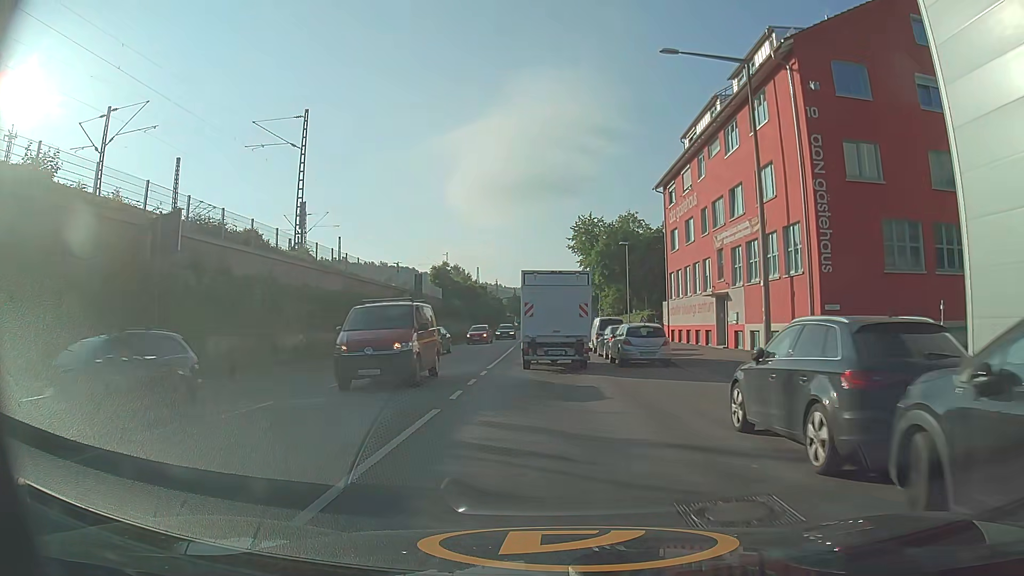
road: secondary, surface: asphalt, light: Day
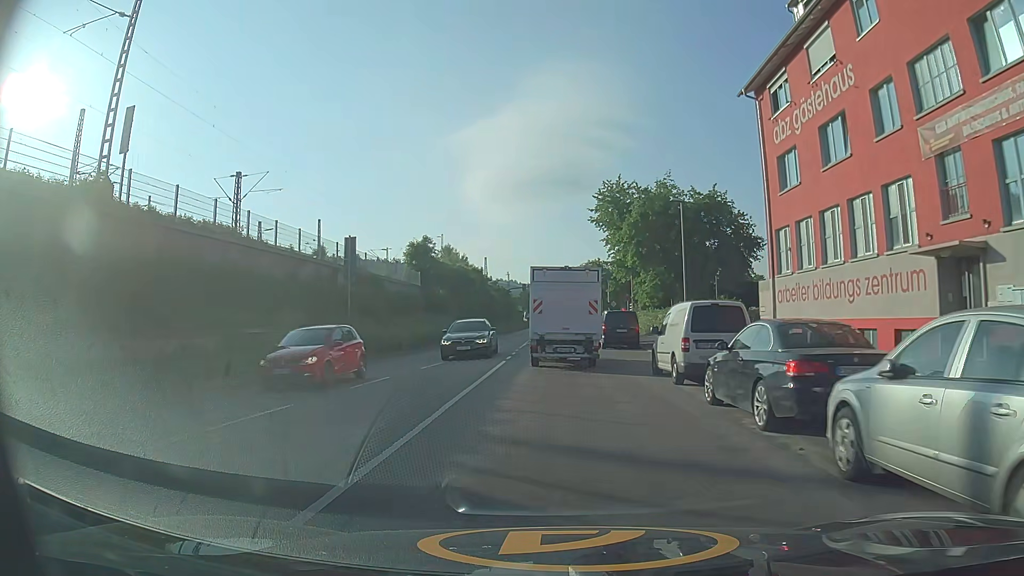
(-0.3, +19.3) m; -1°
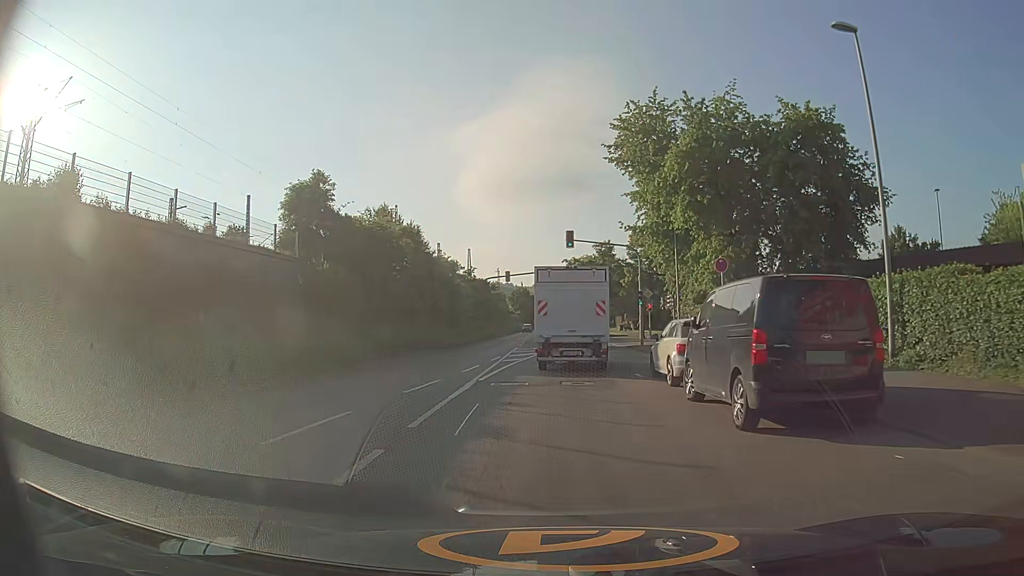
(+0.2, +25.2) m; +1°
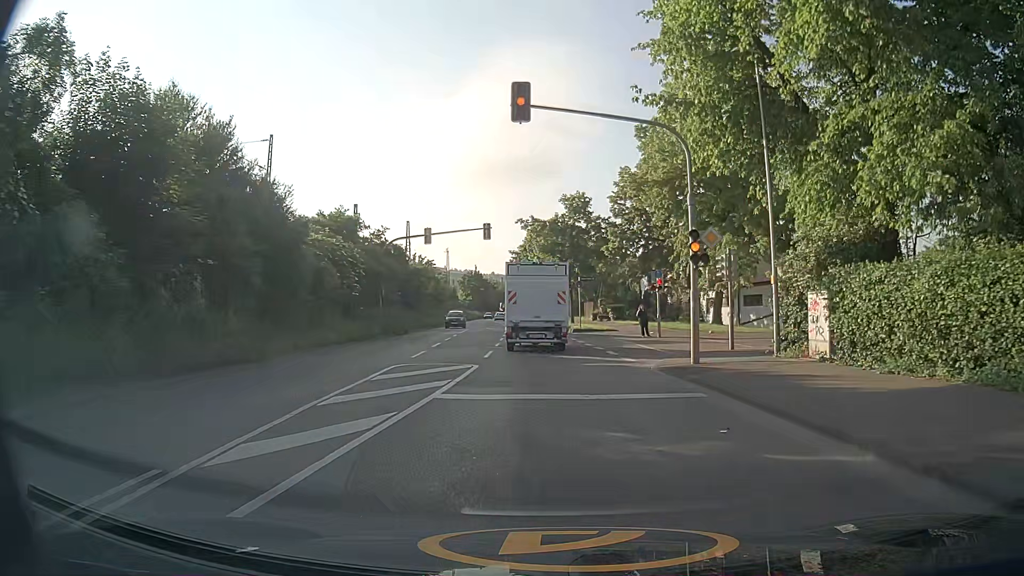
(+0.7, +22.8) m; +3°
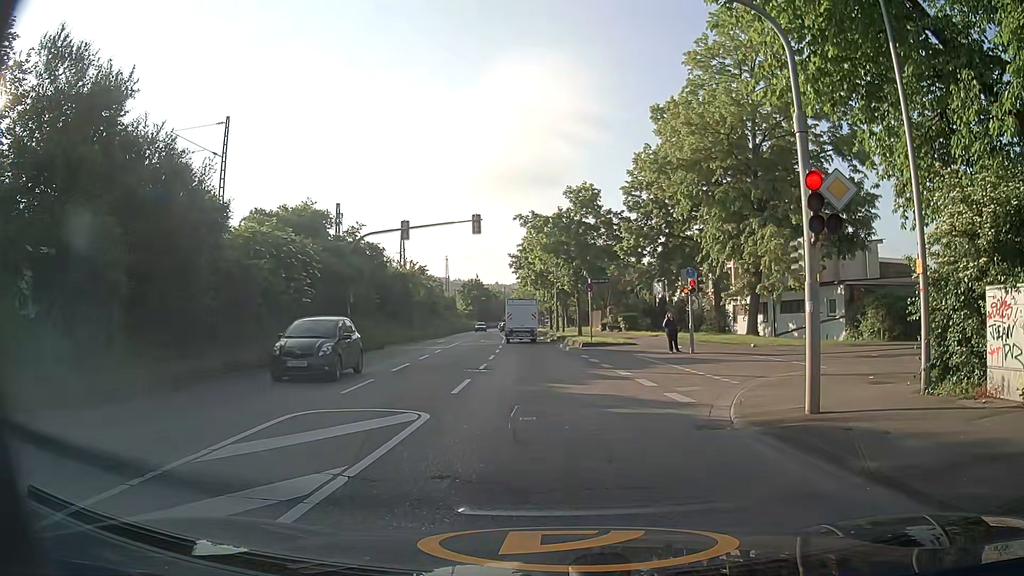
(0.0, +6.5) m; +1°
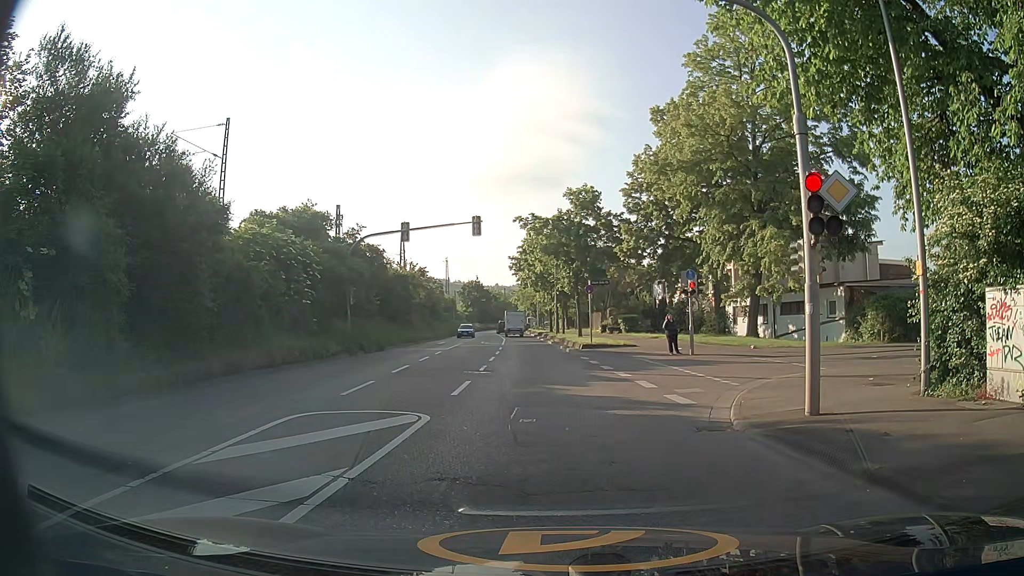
(0.0, +0.1) m; 0°
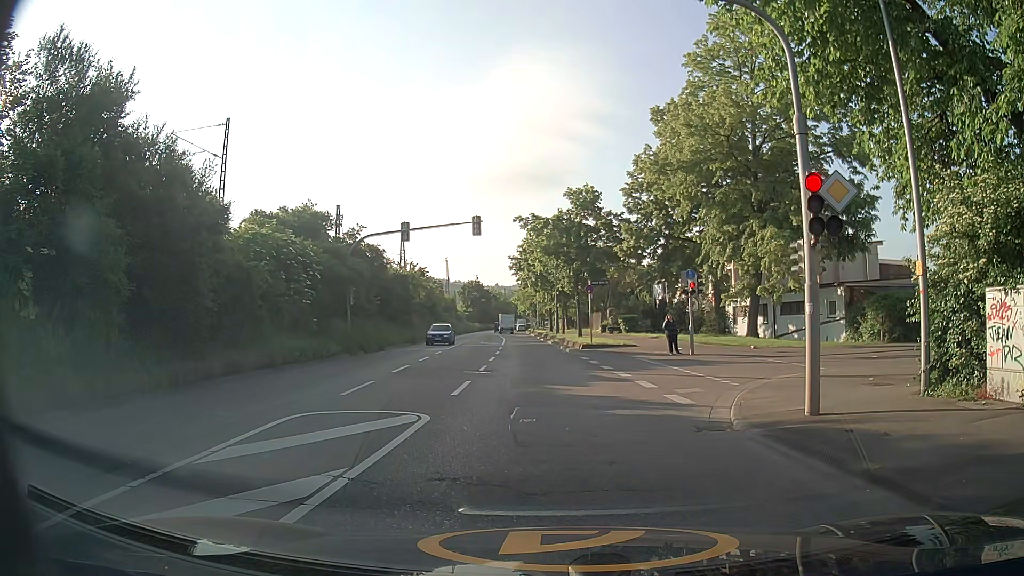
(0.0, 0.0) m; 0°
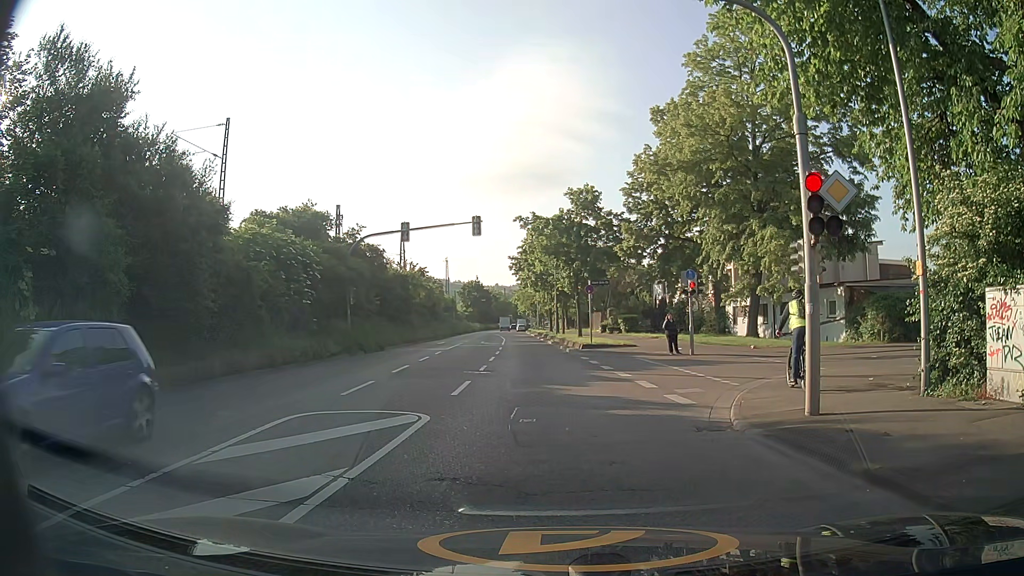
(0.0, 0.0) m; 0°
(0, +10) (-1, +20) (-2, +30) (-2, +40) (-3, +50) (-4, +60) (-5, +70) (-5, +80) (-7, +90) (-8, +100) m
